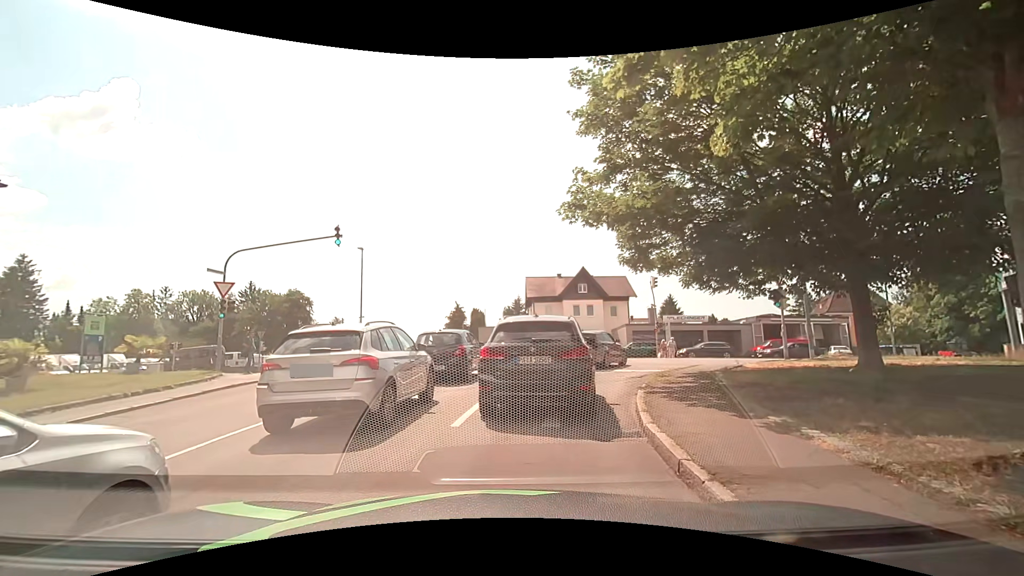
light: Day
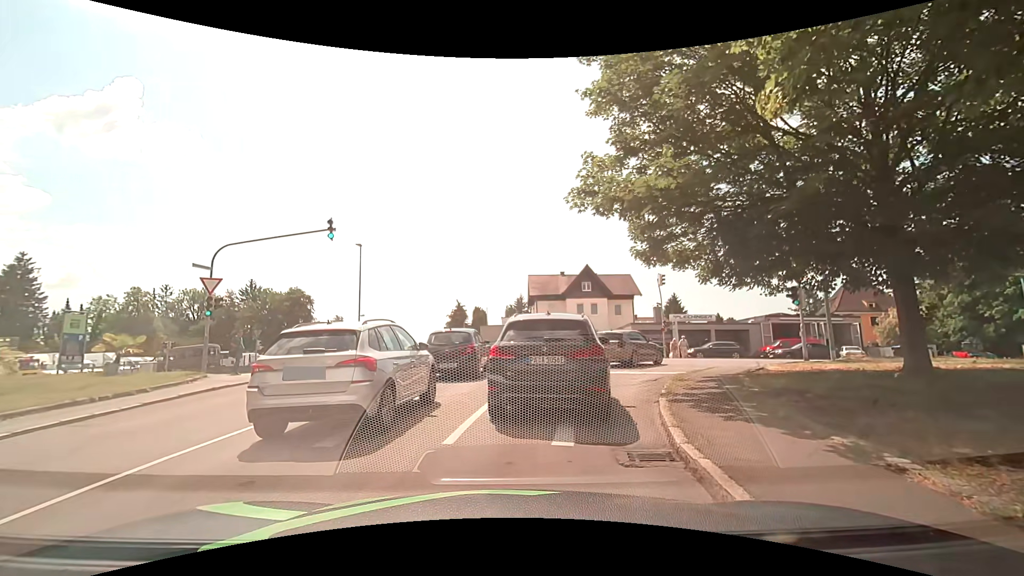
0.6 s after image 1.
(0.0, +1.2) m; +2°
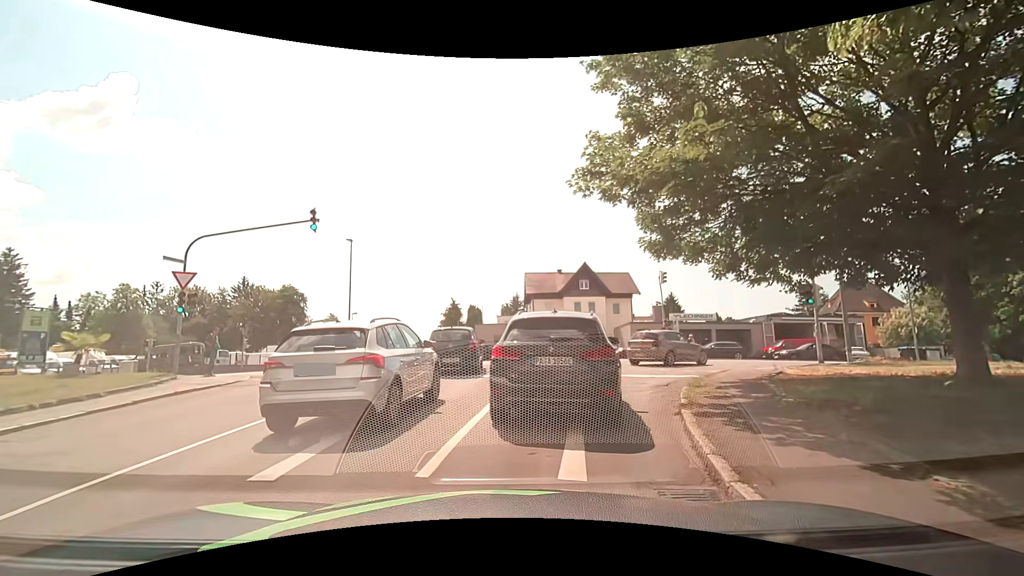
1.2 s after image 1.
(0.0, +1.4) m; 0°
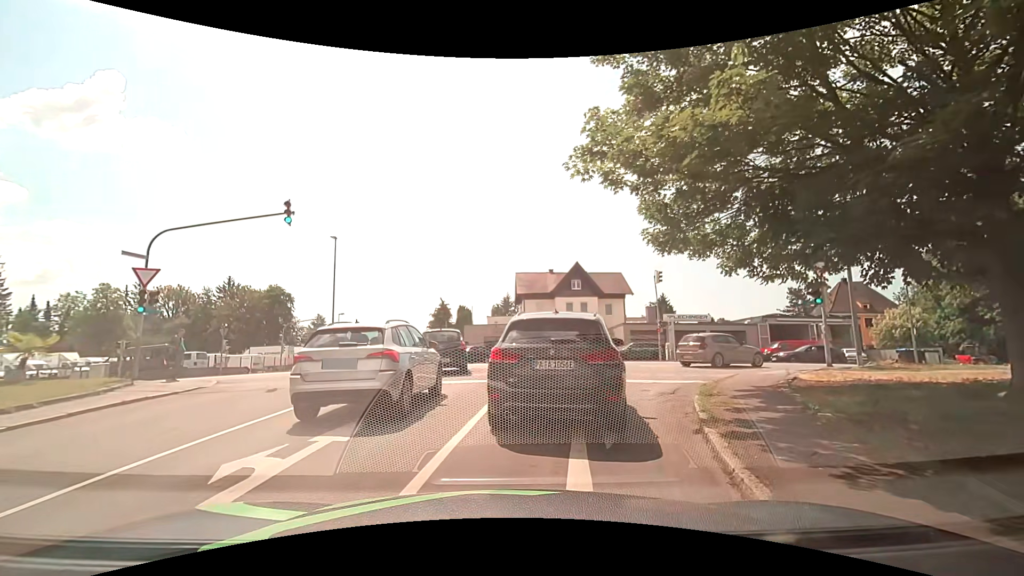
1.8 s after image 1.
(0.0, +1.3) m; +1°
